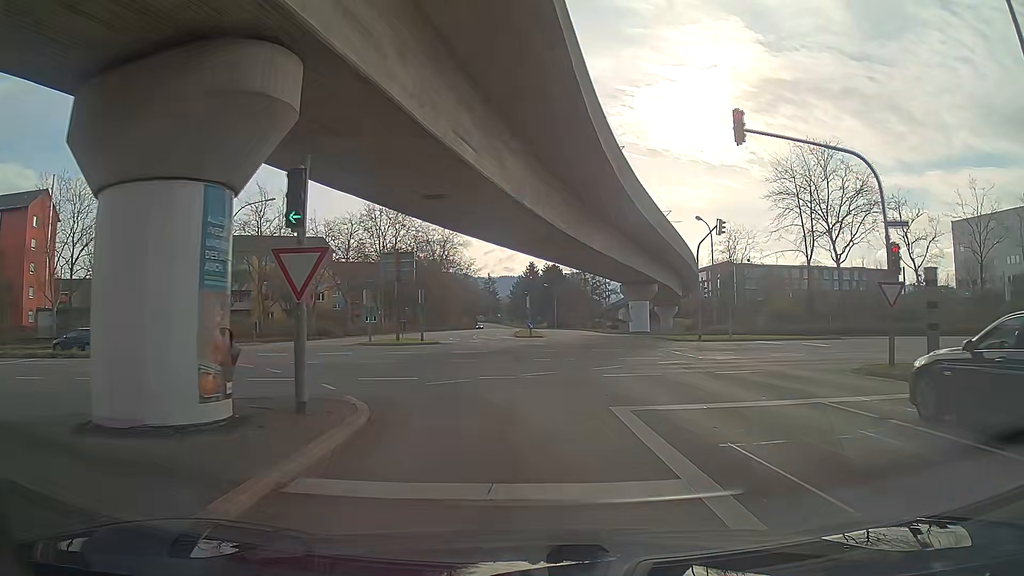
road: tertiary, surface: asphalt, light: Day
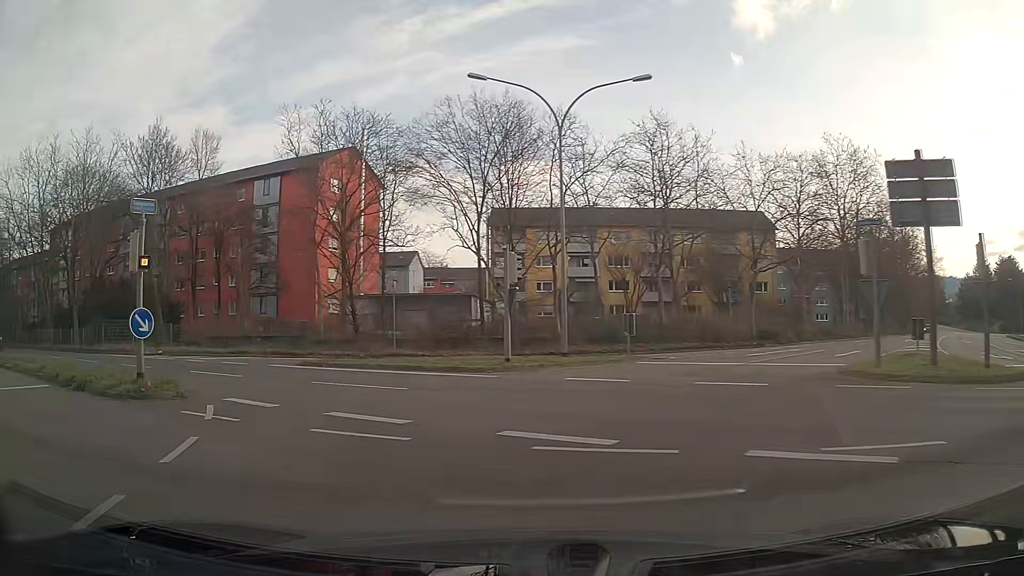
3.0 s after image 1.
(-7.2, +22.5) m; -41°
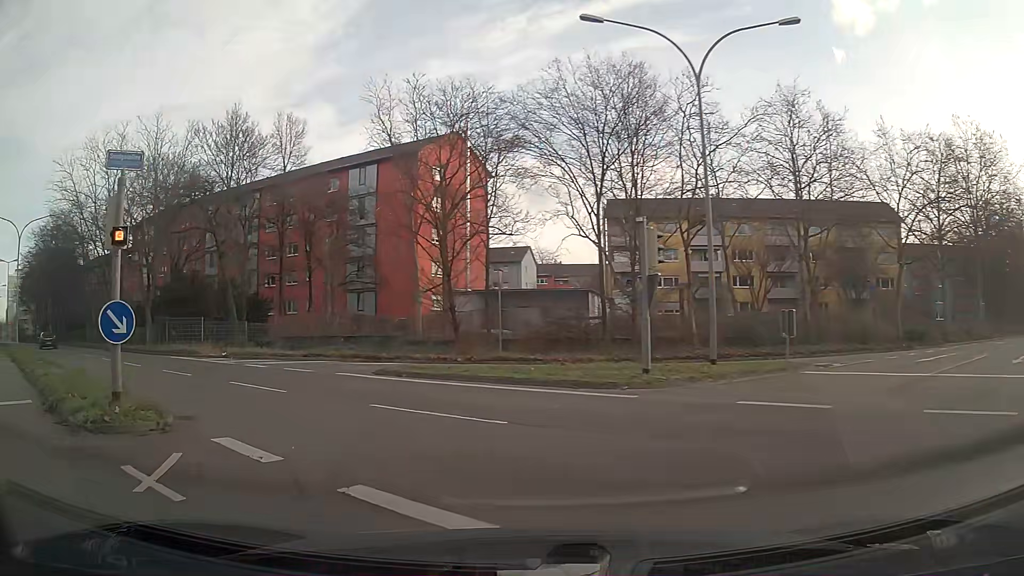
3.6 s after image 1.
(-0.4, +4.7) m; -10°
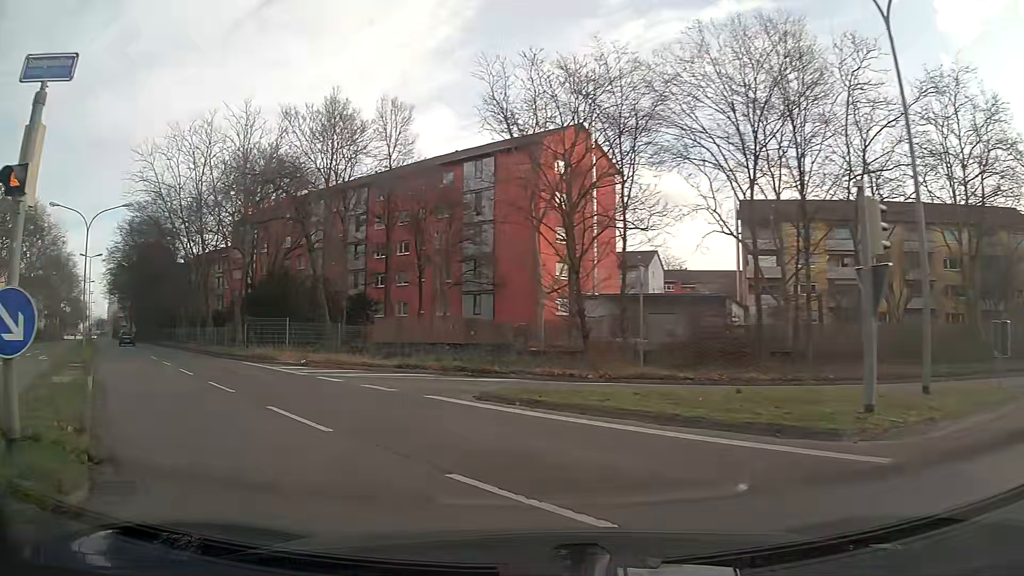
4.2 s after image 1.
(-0.4, +4.8) m; -10°
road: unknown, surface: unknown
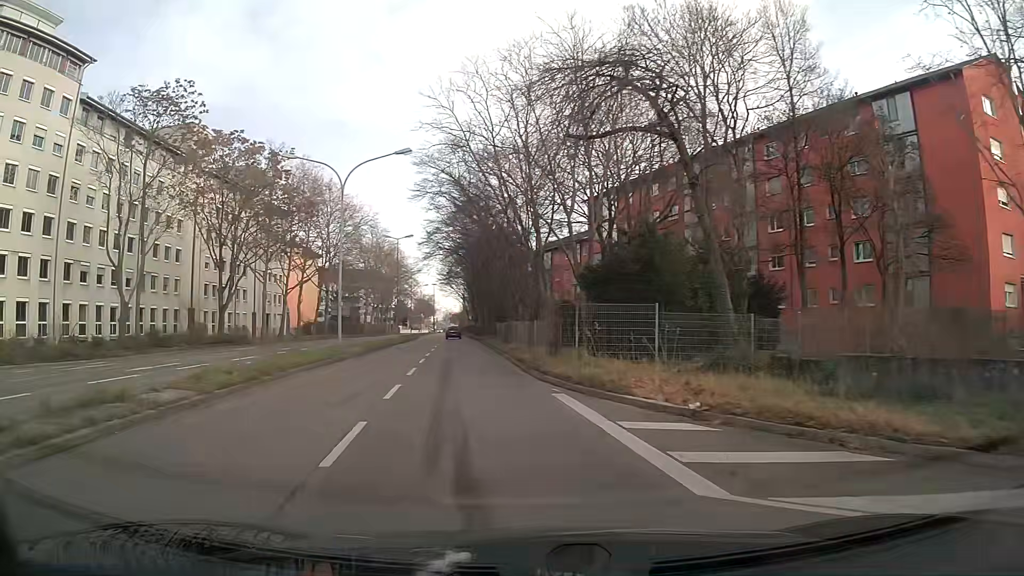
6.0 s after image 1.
(-4.0, +14.1) m; -29°
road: secondary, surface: asphalt
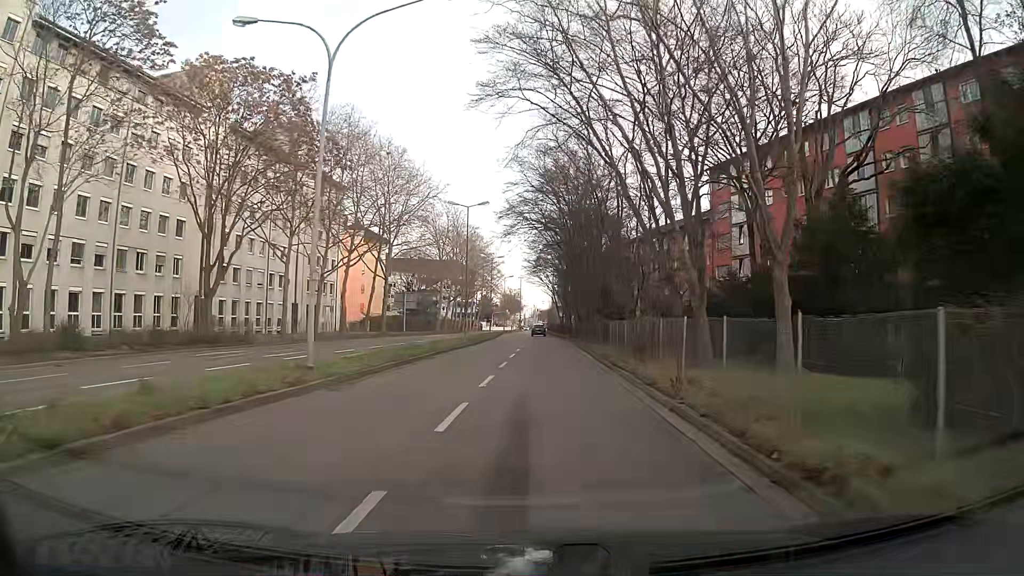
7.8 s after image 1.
(-1.2, +16.2) m; -5°
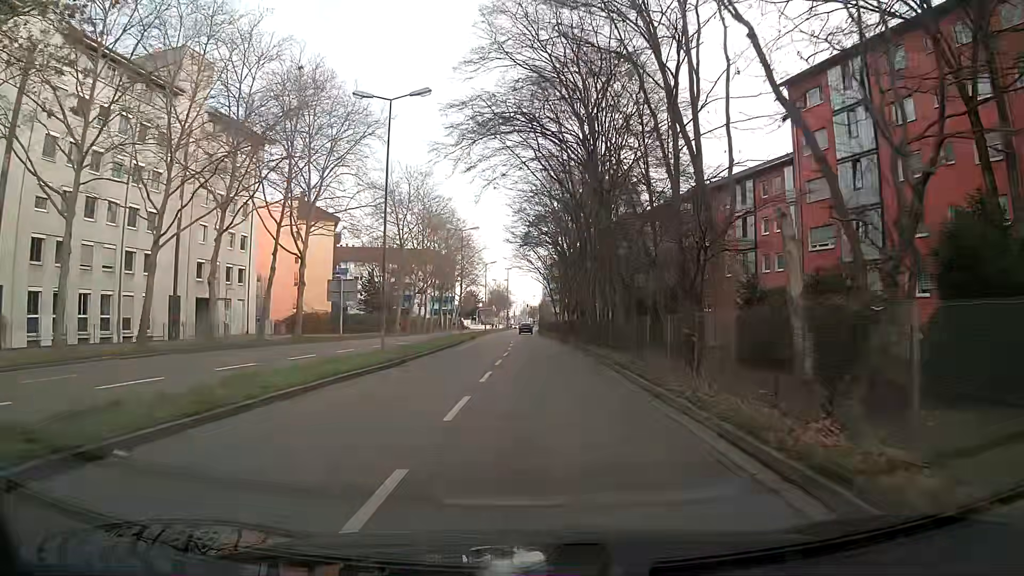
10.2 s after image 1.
(+0.1, +23.7) m; -1°
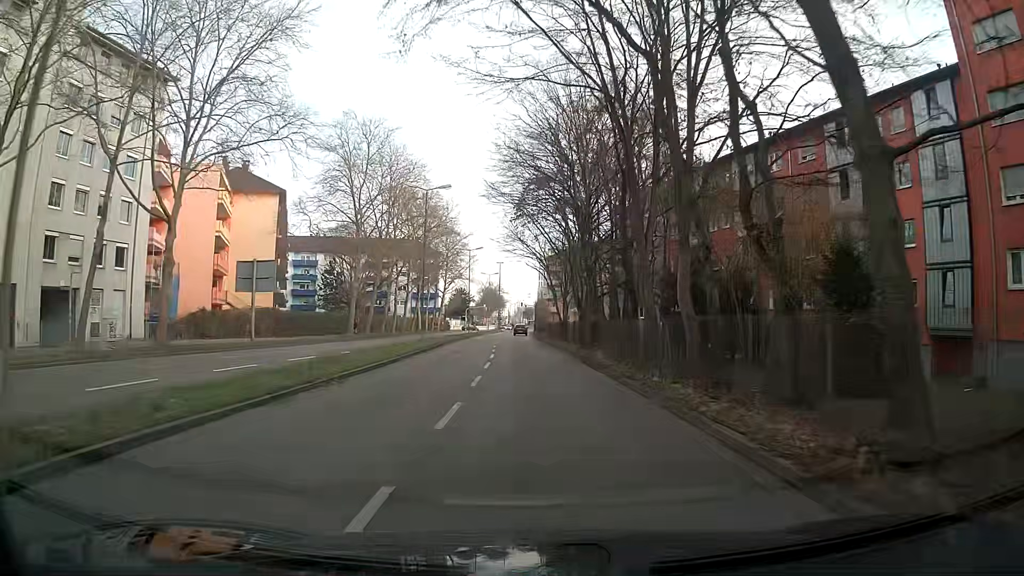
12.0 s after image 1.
(+0.3, +18.6) m; 0°
